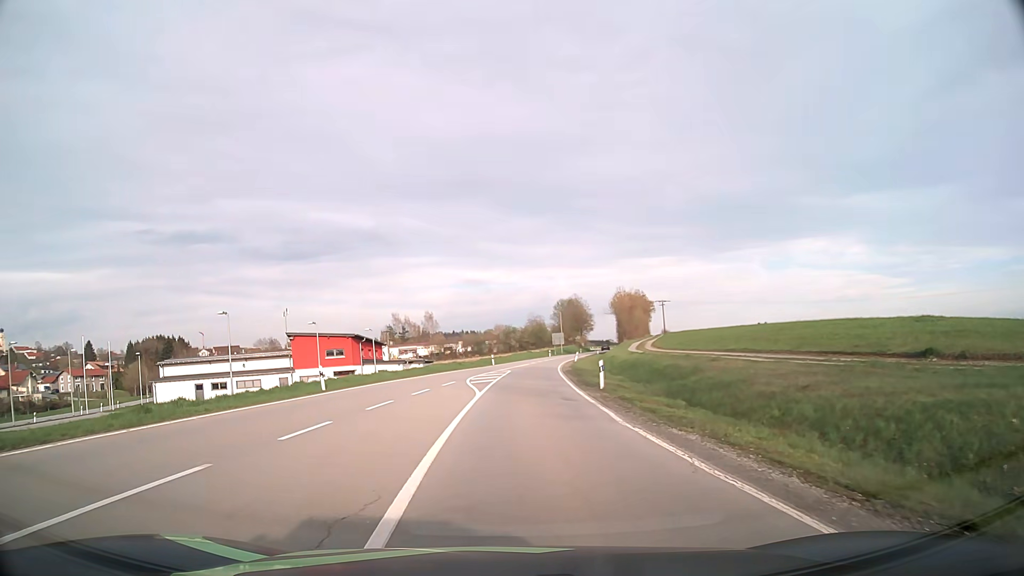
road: secondary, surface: asphalt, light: Day
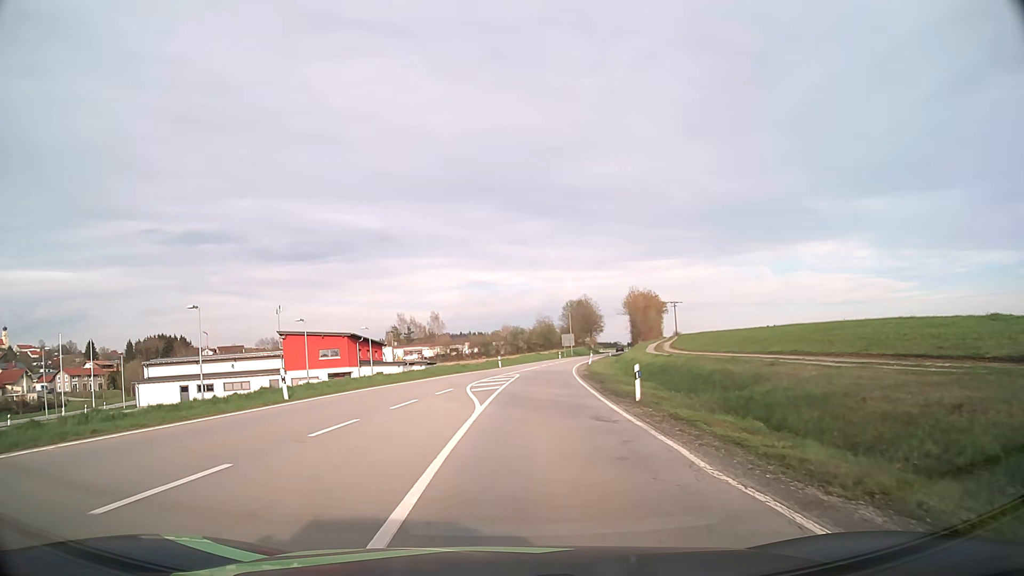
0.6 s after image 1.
(-0.1, +5.8) m; -1°
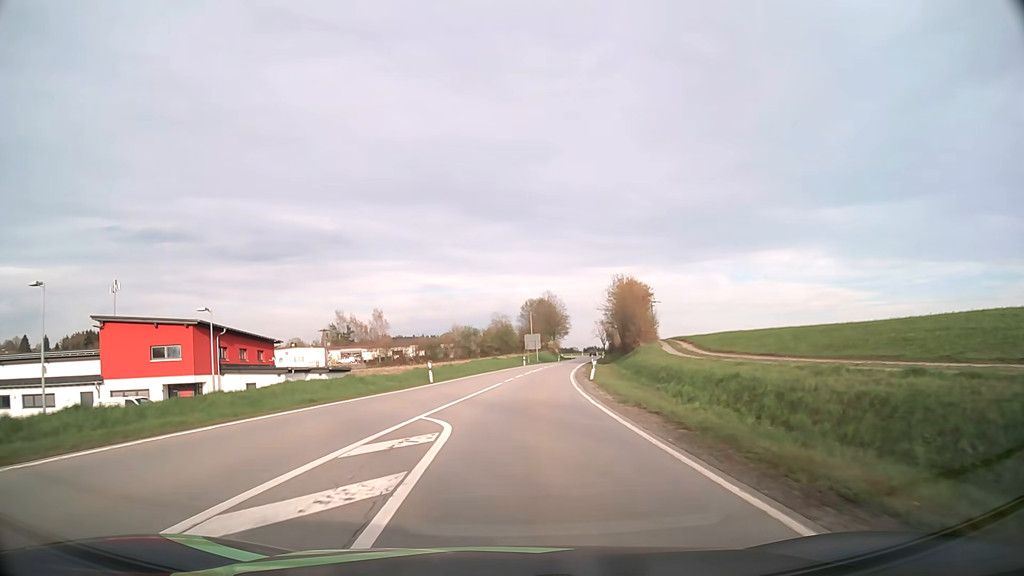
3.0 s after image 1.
(+0.7, +28.6) m; +4°
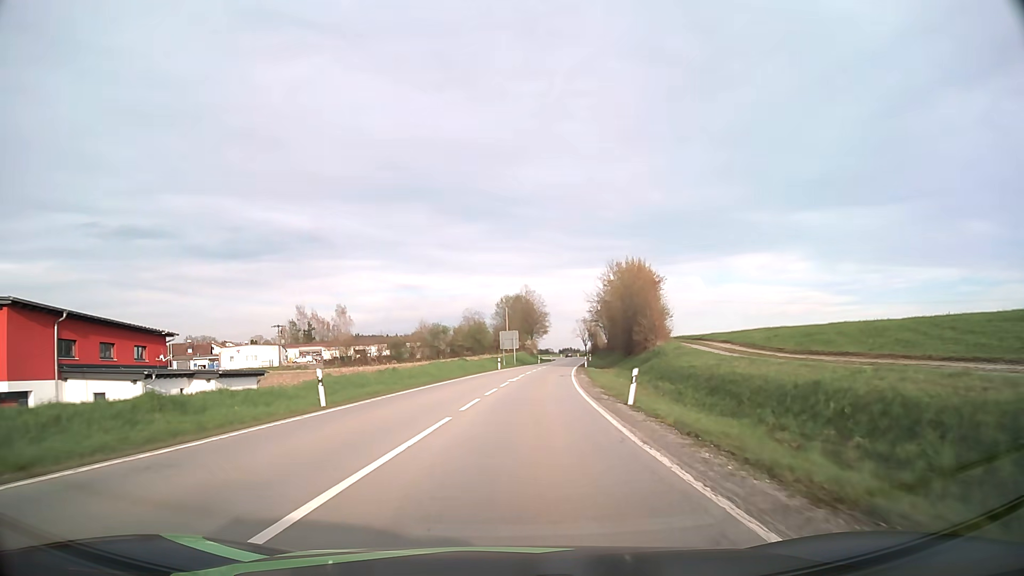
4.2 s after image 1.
(+0.3, +17.5) m; +2°
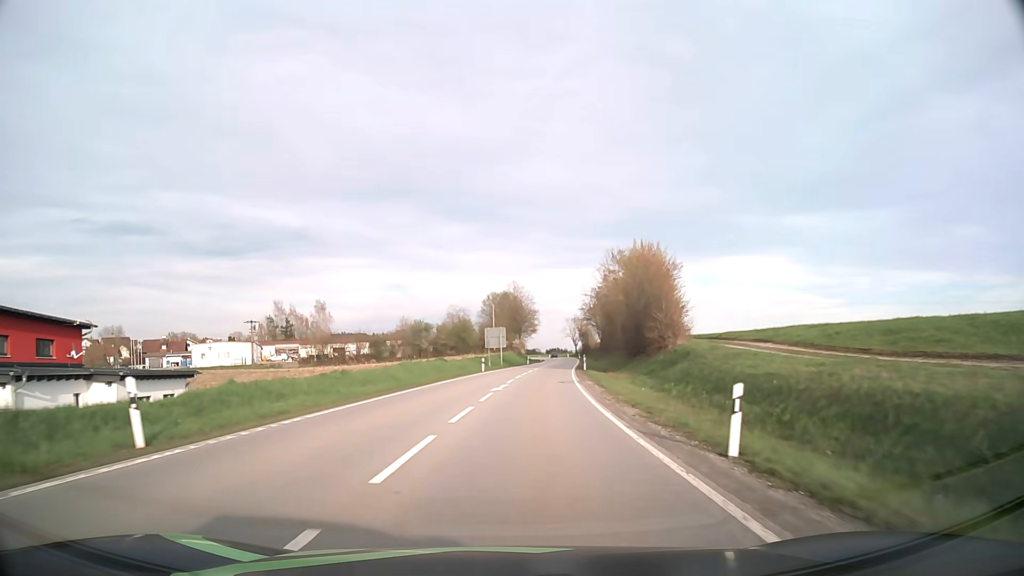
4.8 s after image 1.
(+0.1, +9.5) m; +1°
